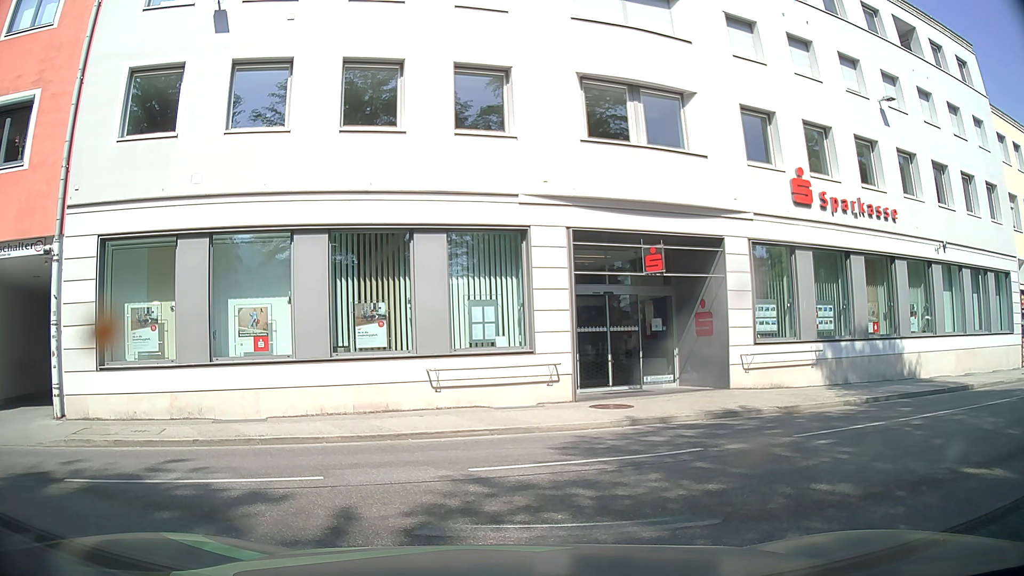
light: Day
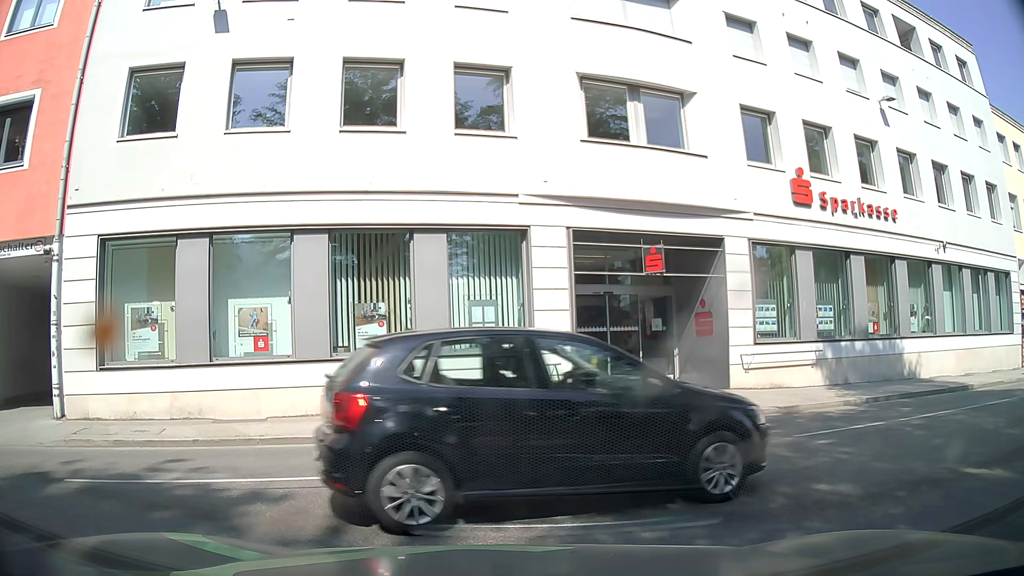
(0.0, 0.0) m; 0°
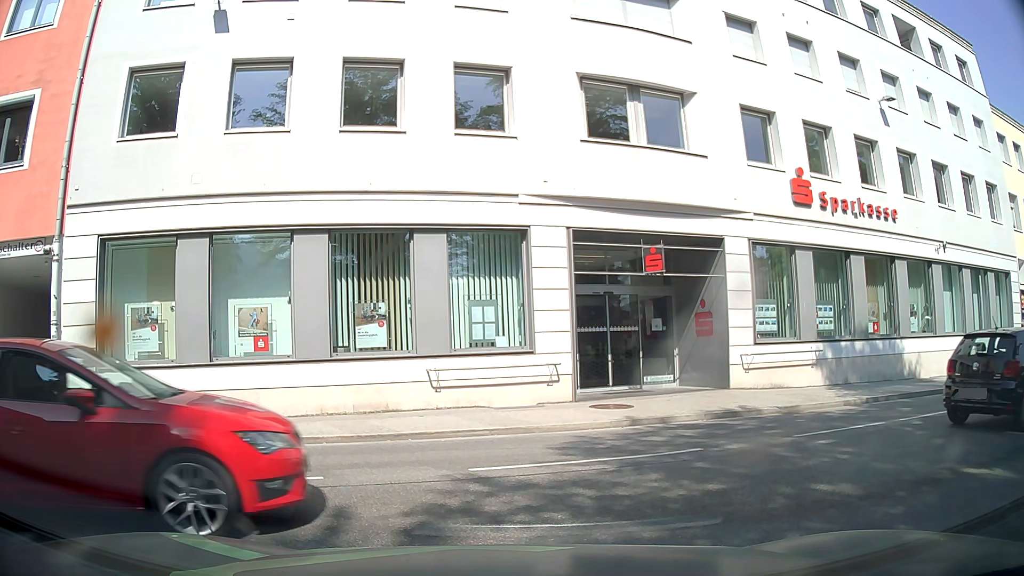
(0.0, 0.0) m; 0°
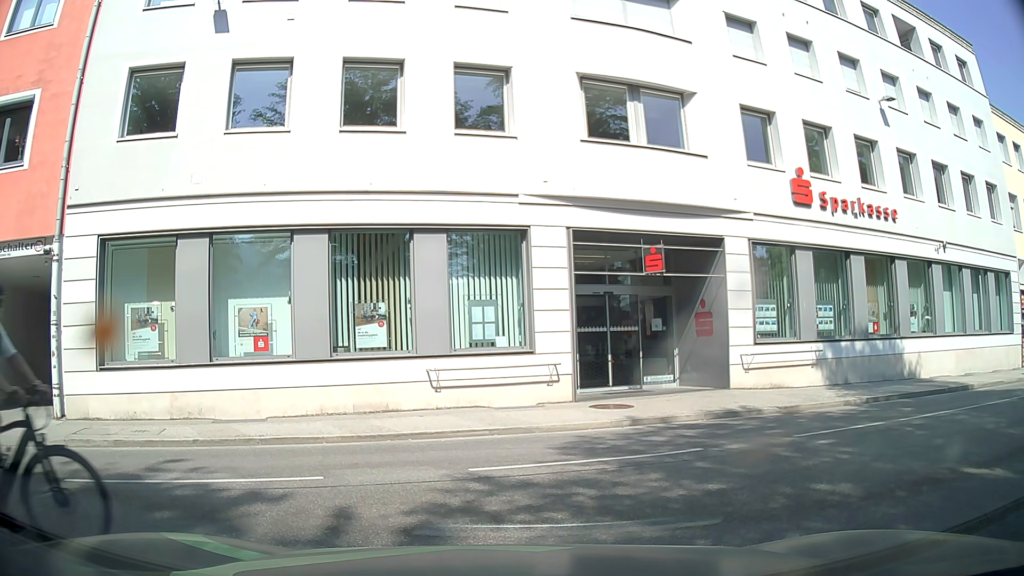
(0.0, 0.0) m; 0°
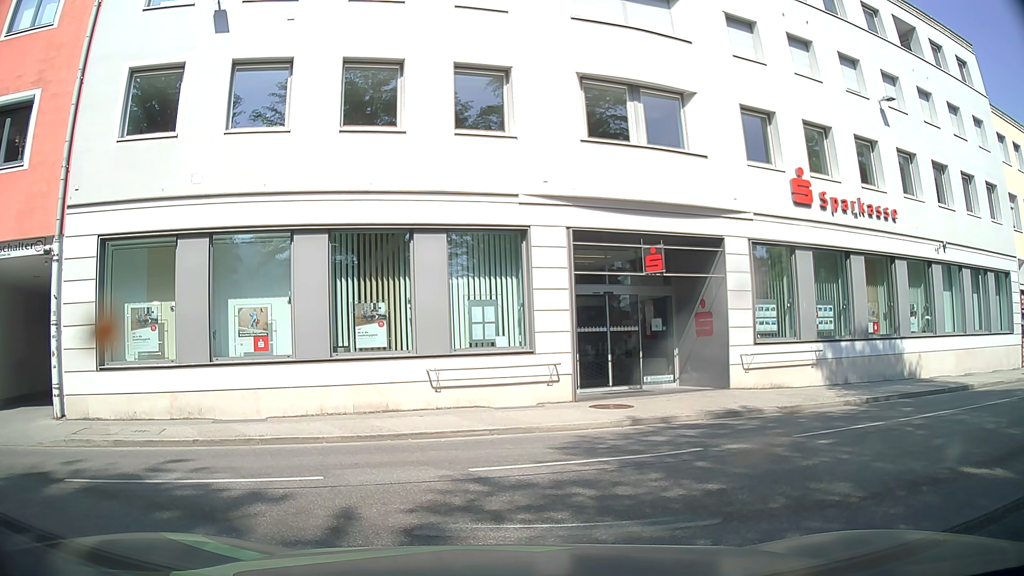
(0.0, 0.0) m; 0°
